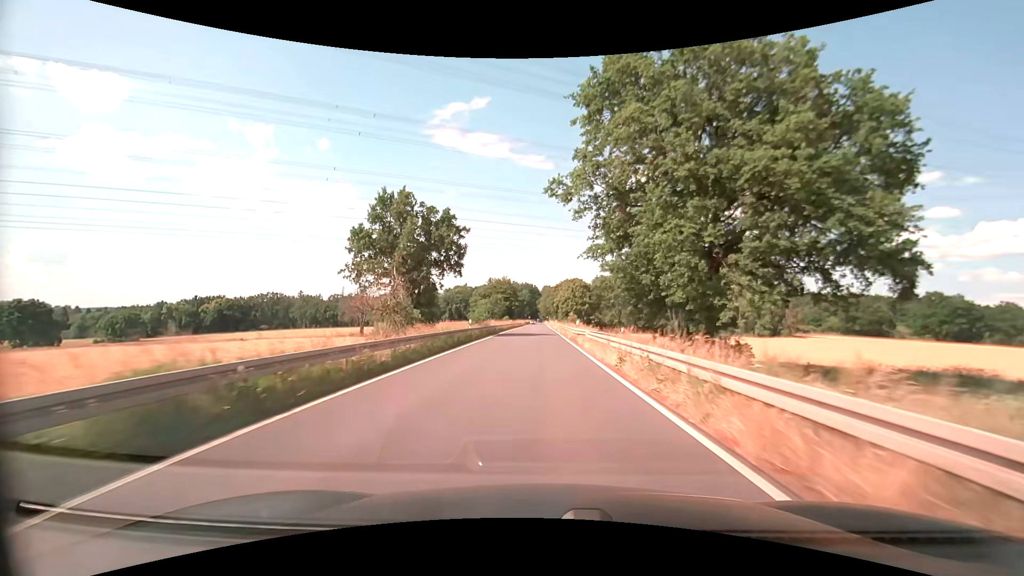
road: secondary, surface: asphalt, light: Day
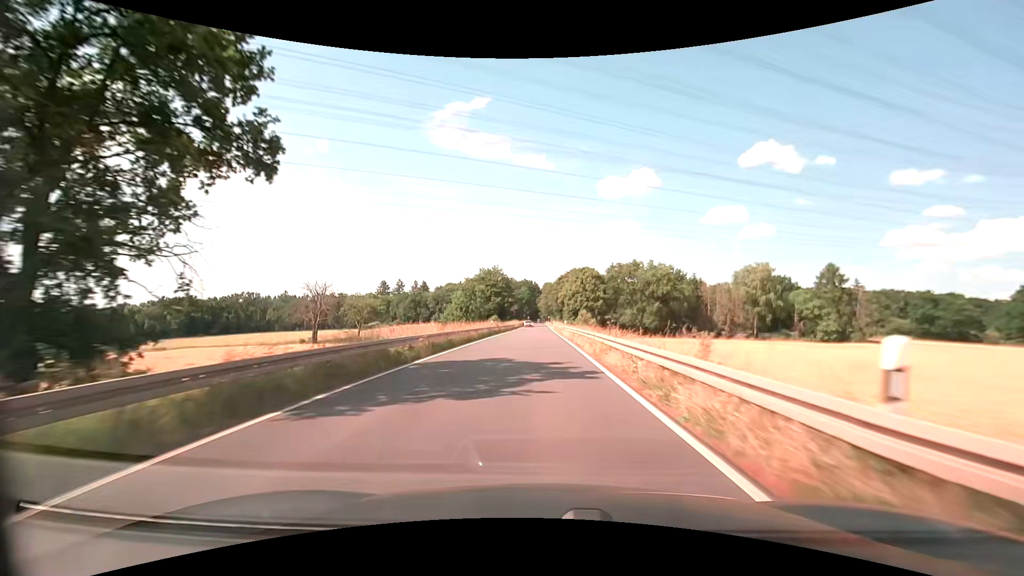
(0.0, +32.4) m; +1°
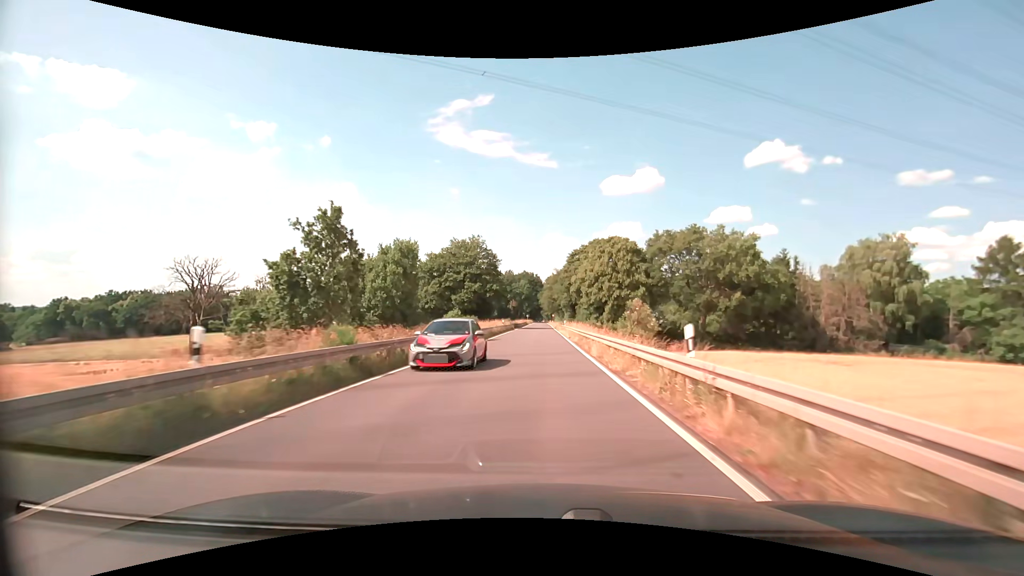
(-0.5, +43.1) m; -1°
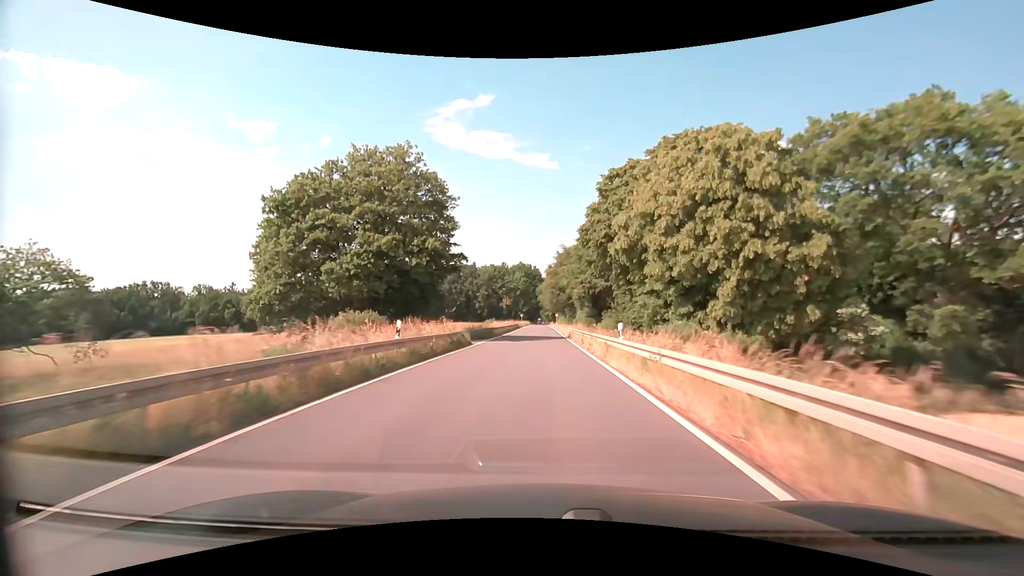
(0.0, +43.1) m; 0°
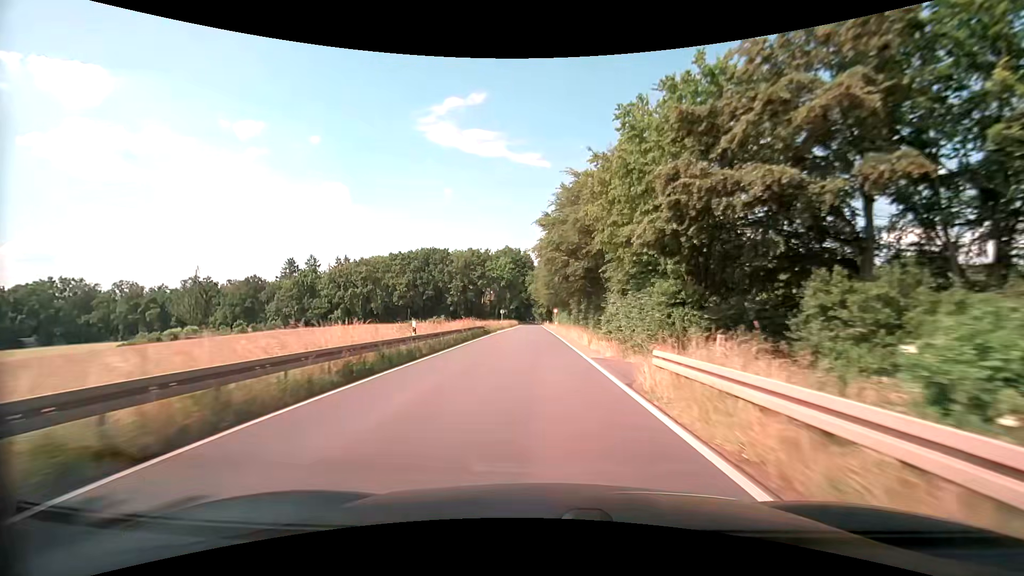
(+0.1, +43.1) m; +1°
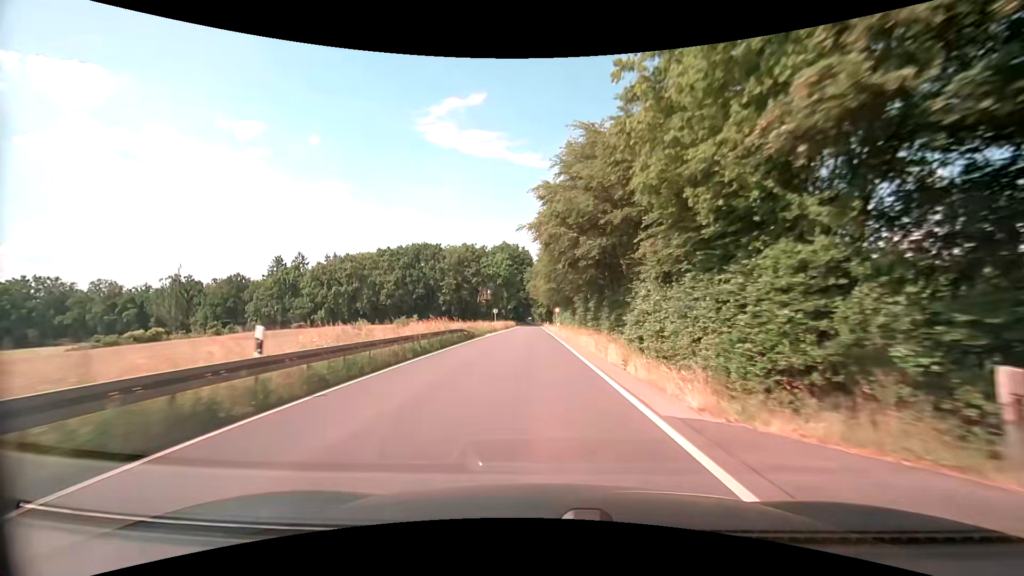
(0.0, +10.8) m; 0°
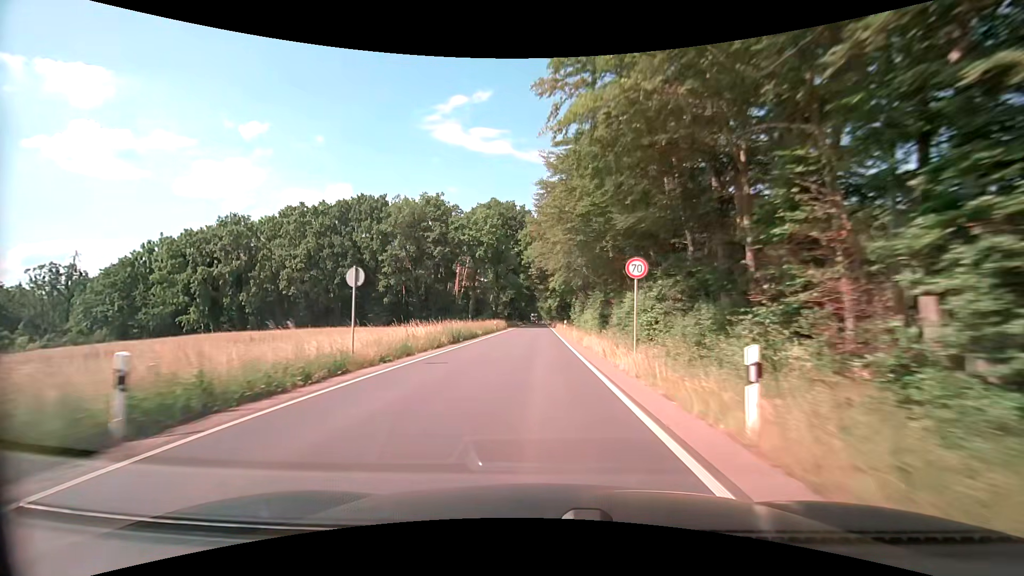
(-0.7, +53.8) m; -2°
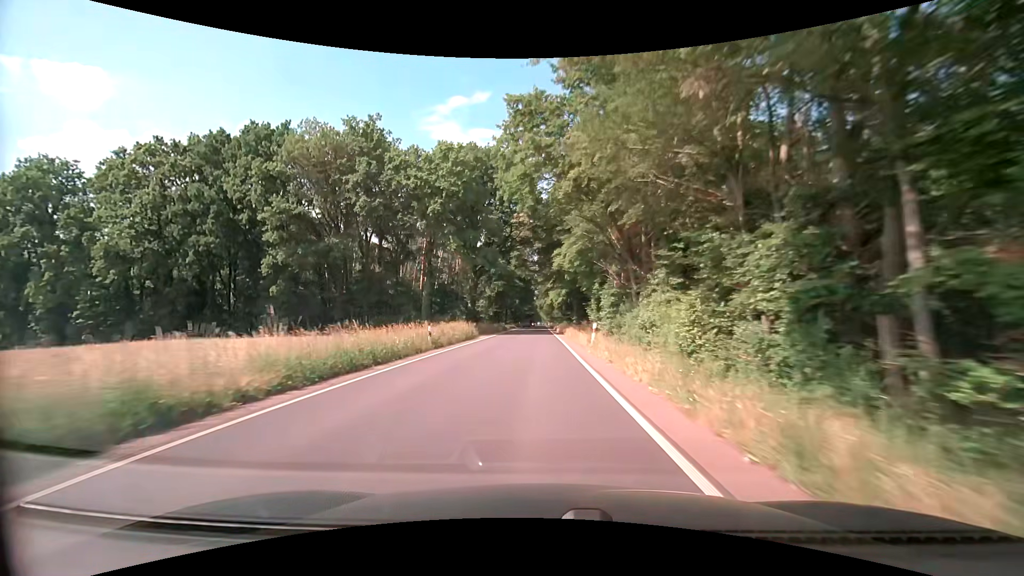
(+0.3, +32.3) m; +1°
(0, +10) (0, +20) (0, +30) (0, +40) (0, +50) (0, +60) (0, +70) (0, +80) (0, +90) (-1, +100) m
